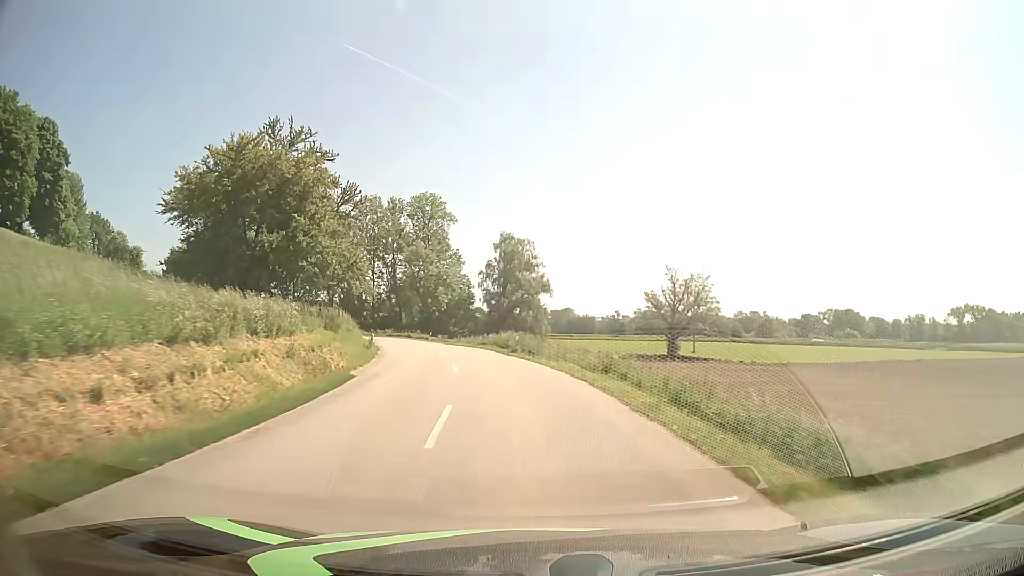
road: secondary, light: Day
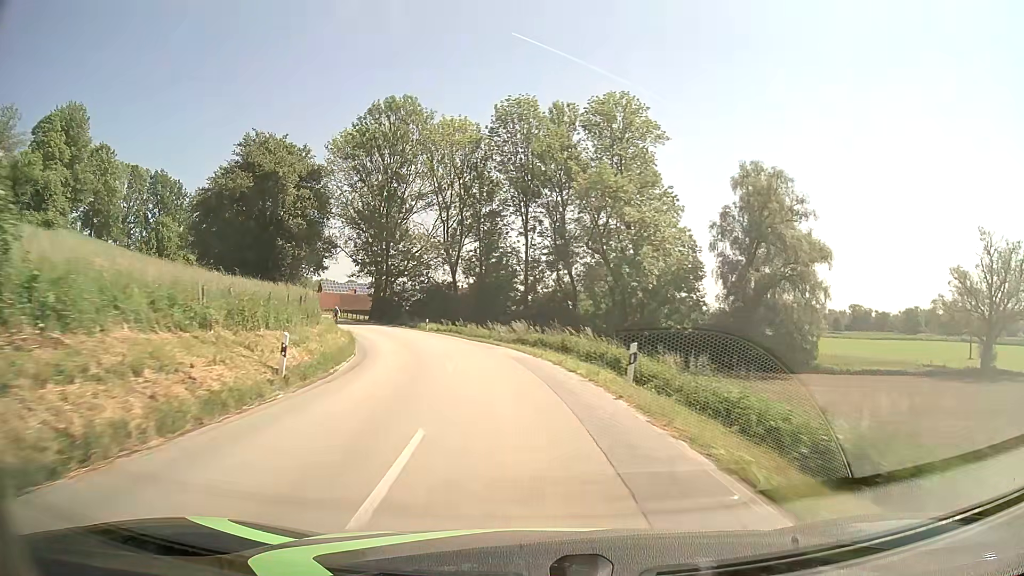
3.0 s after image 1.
(-7.4, +51.4) m; -16°
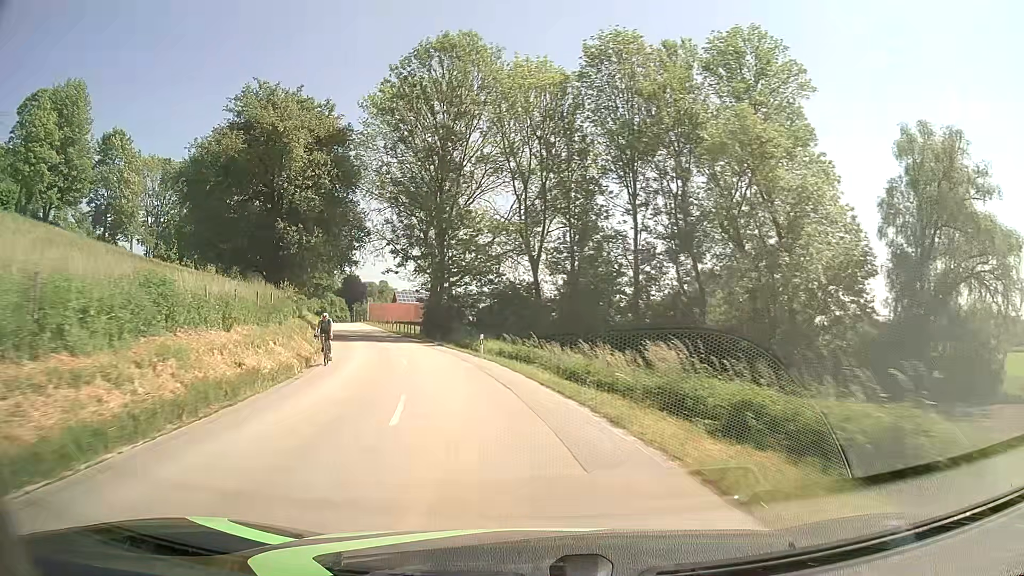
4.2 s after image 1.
(-1.2, +19.7) m; -8°
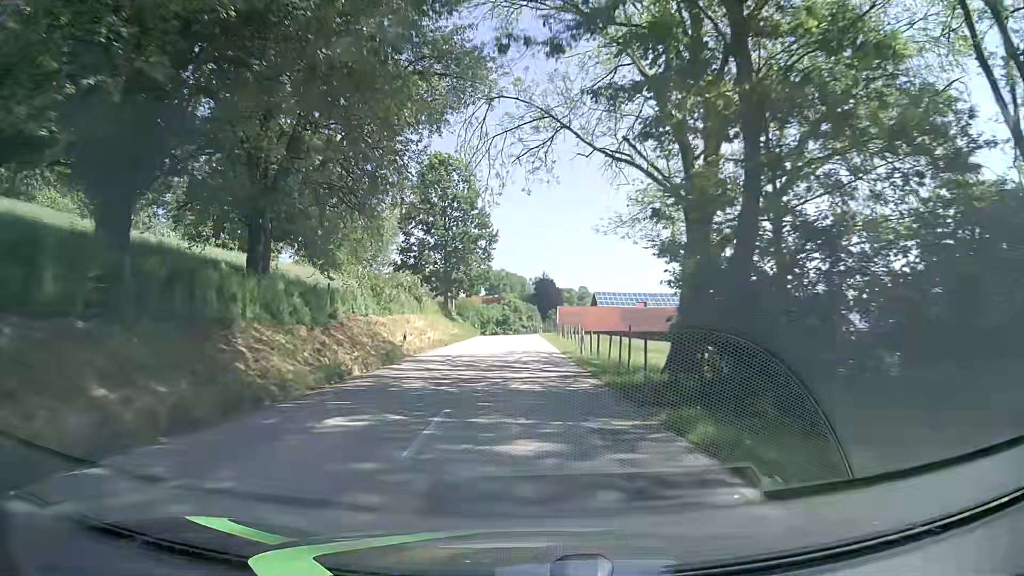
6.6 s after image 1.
(-7.0, +38.4) m; -17°
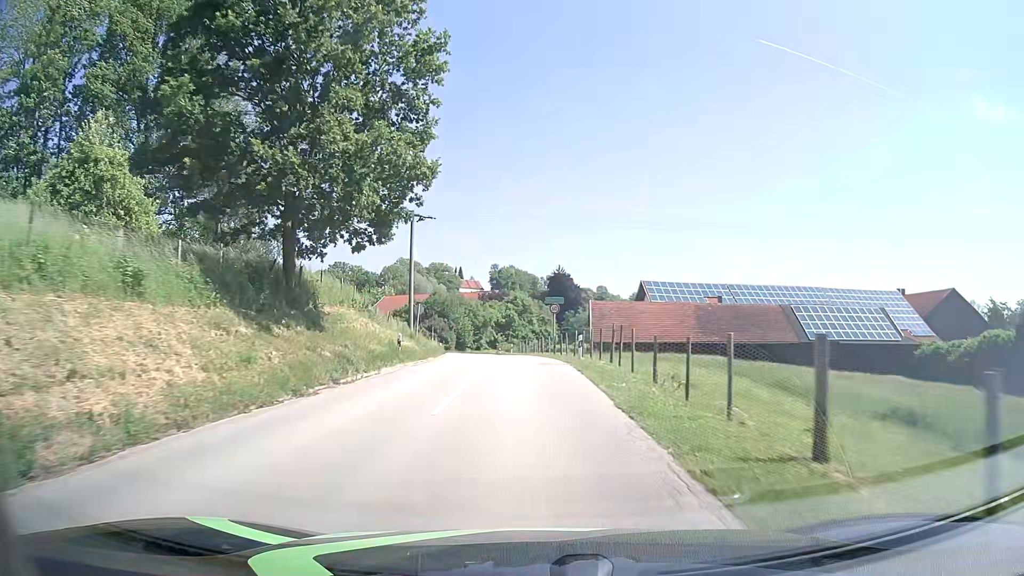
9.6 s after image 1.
(0.0, +44.4) m; 0°
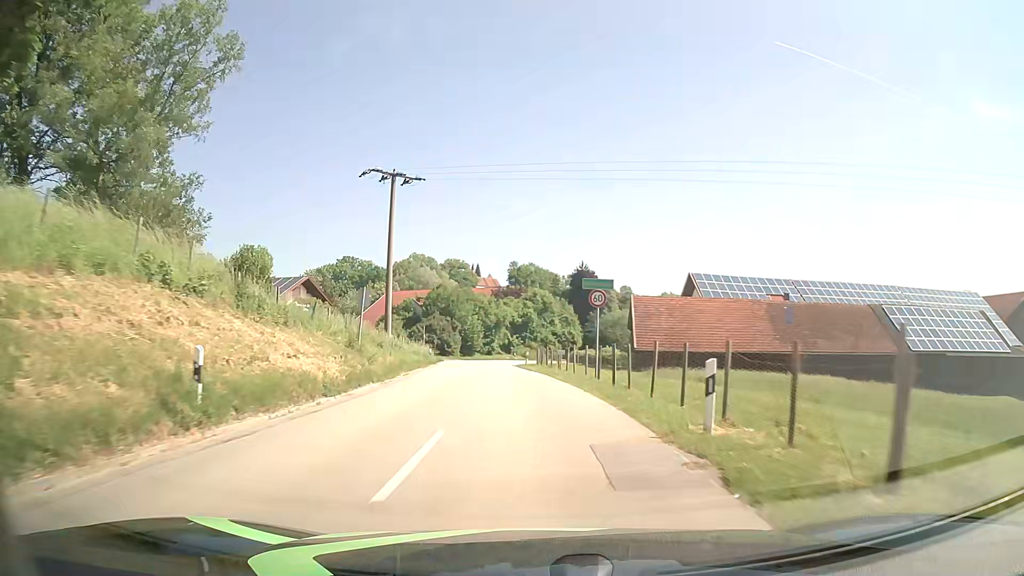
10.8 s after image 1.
(-0.2, +16.8) m; -1°
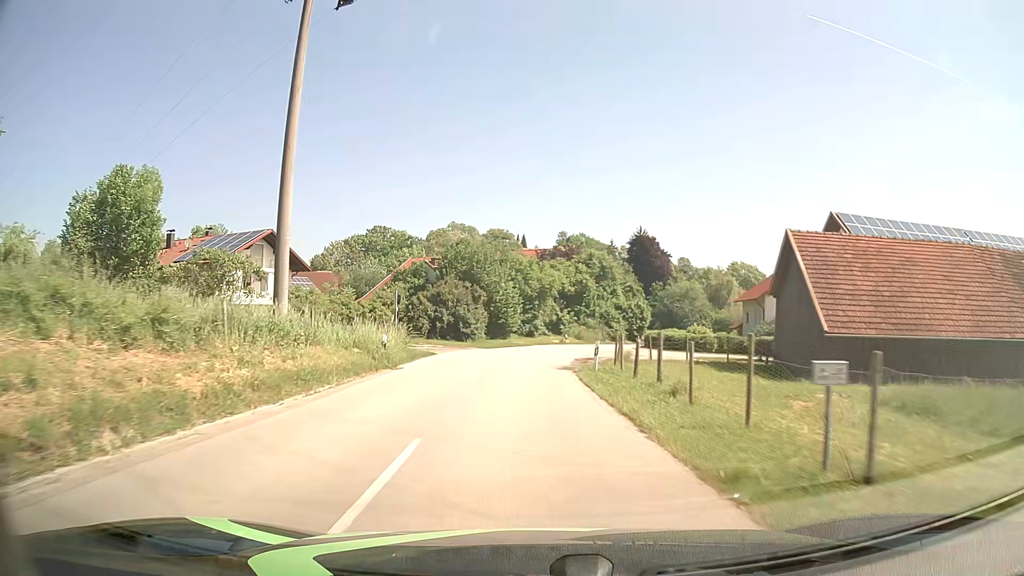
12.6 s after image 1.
(-0.9, +25.3) m; -5°
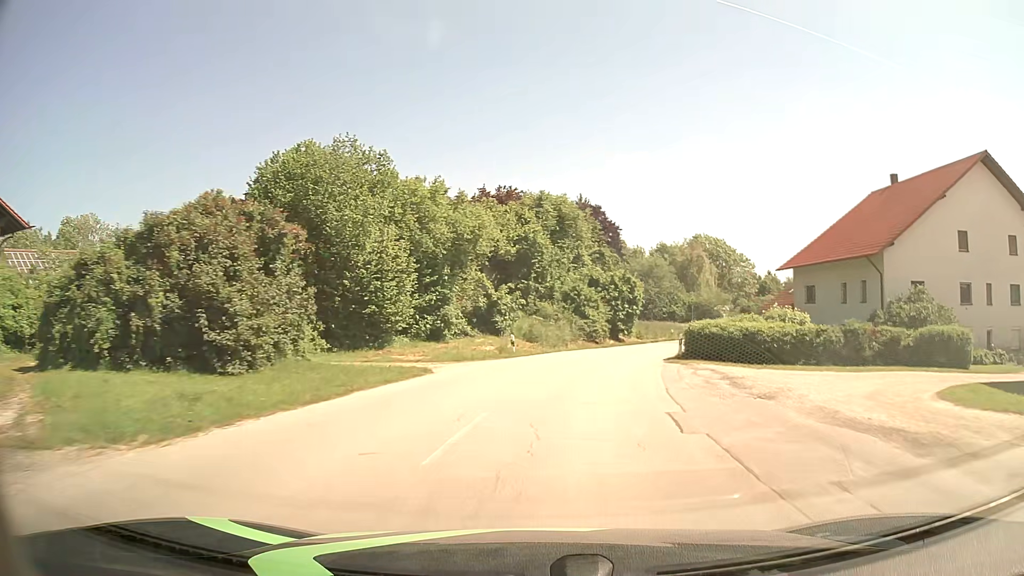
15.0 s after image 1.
(+0.3, +33.5) m; +7°
(0, +10) (+2, +20) (+4, +30) (+8, +39) (+12, +48) (+16, +57) (+20, +66) (+25, +75) (+30, +84) (+36, +92) m
